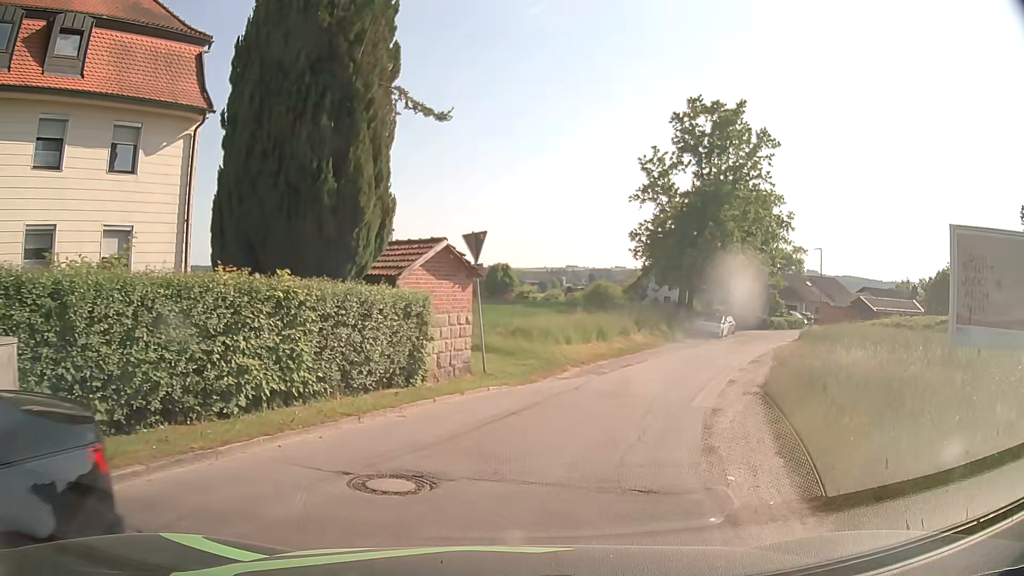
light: Day
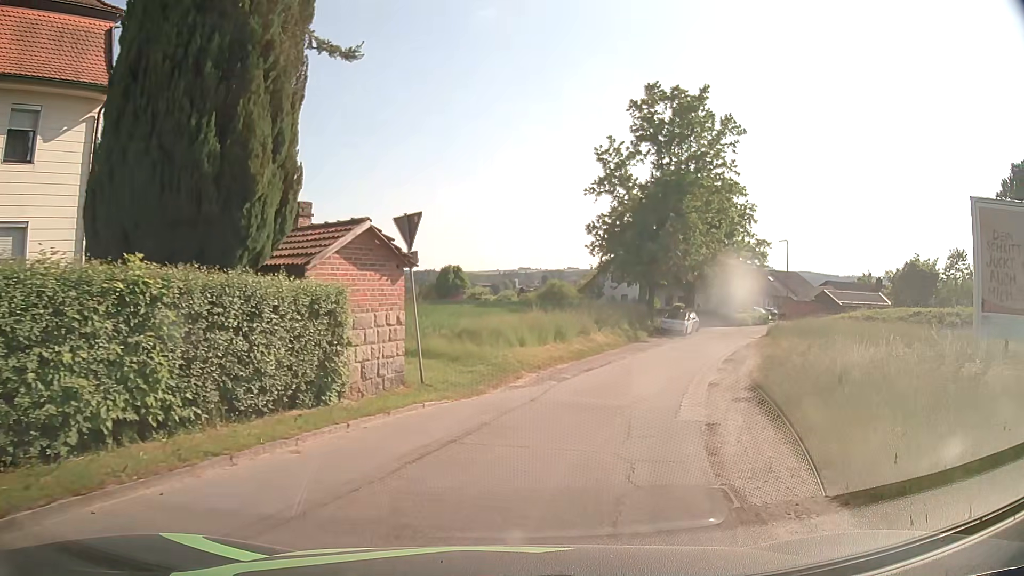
(+0.2, +2.9) m; +5°
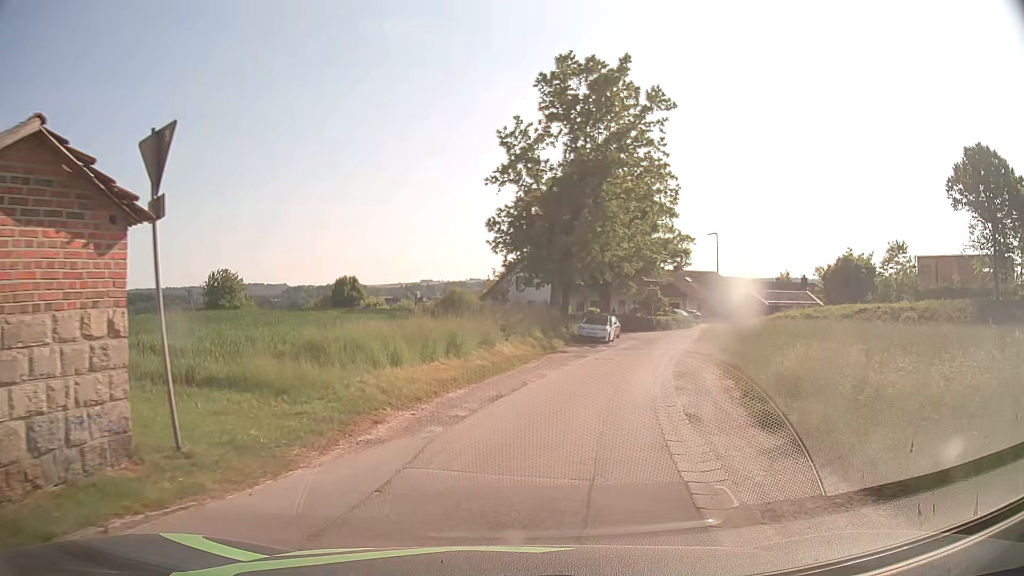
(+0.5, +6.9) m; +9°
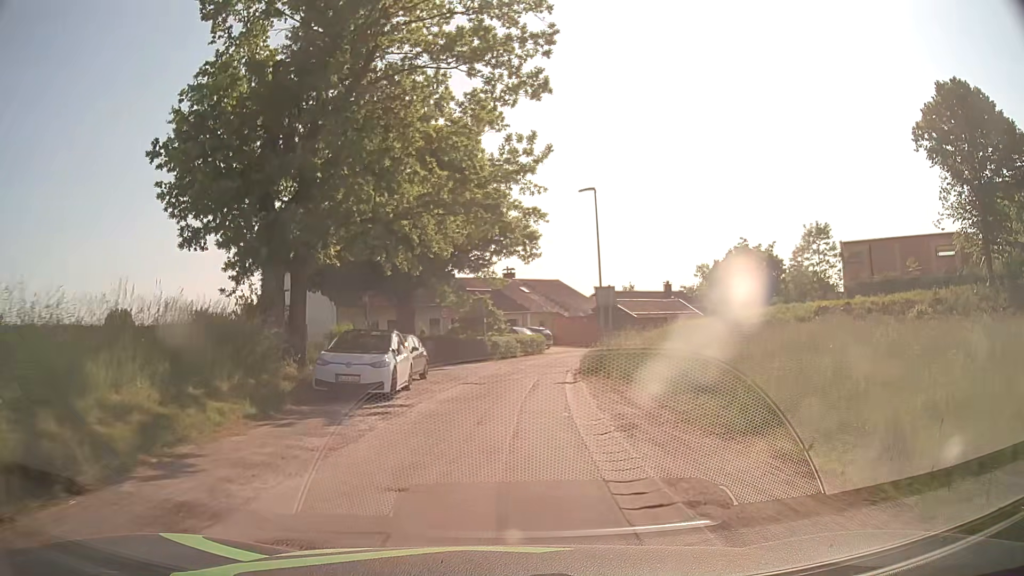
(+3.4, +22.5) m; +15°
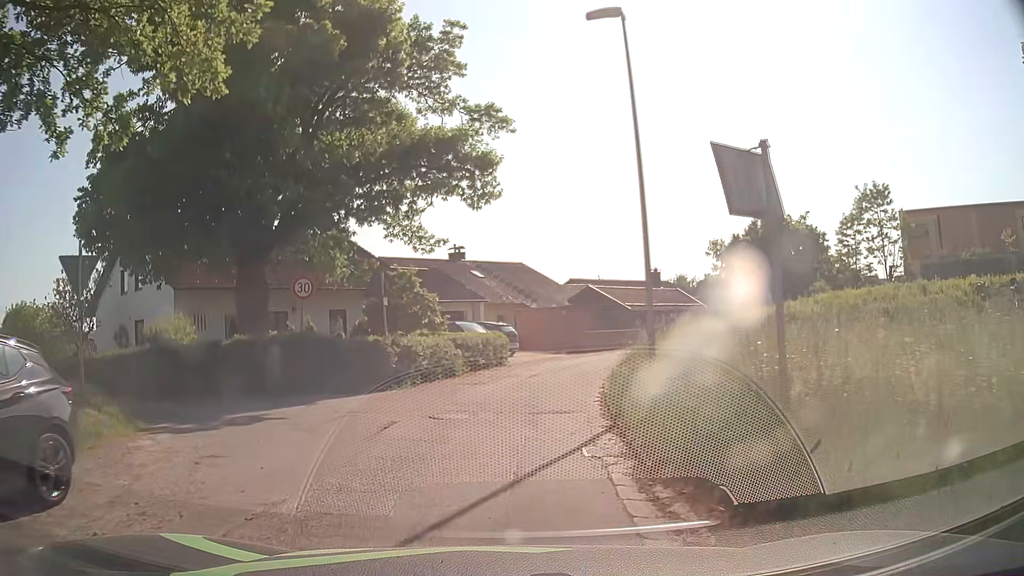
(+0.6, +17.2) m; +3°
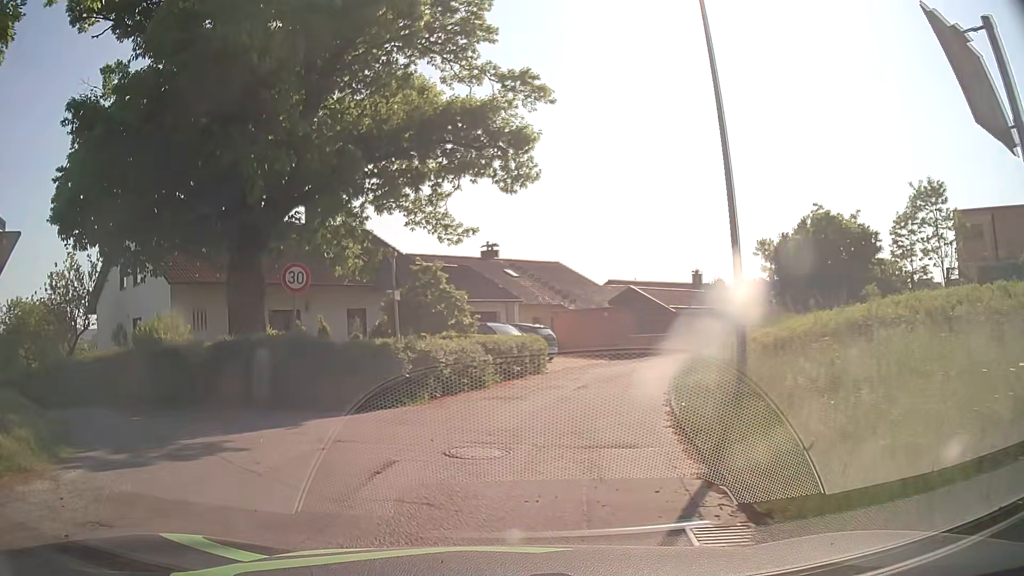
(0.0, +3.1) m; -2°
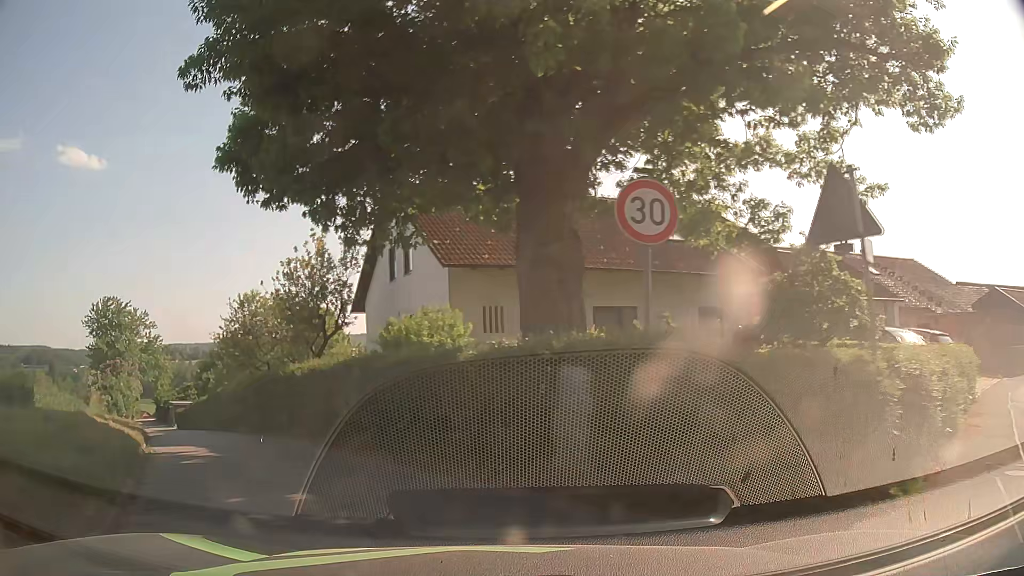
(-1.5, +7.0) m; -28°
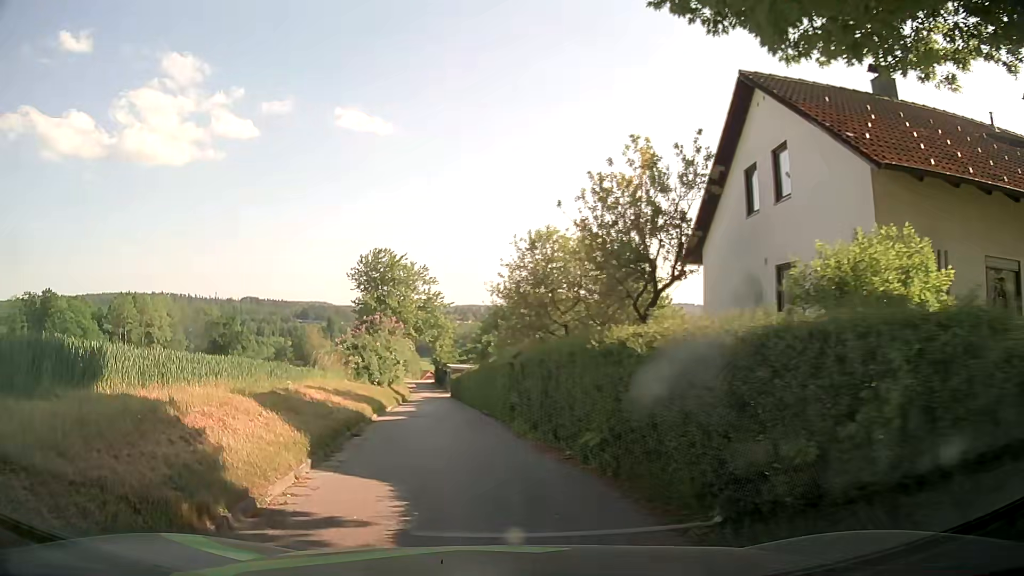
(-2.0, +7.8) m; -26°
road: unclassified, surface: asphalt
(-1, +10) (-2, +20) (-3, +30) (-4, +40) (-5, +50) (-6, +60) (-7, +70) (-9, +79) (-10, +89) (-11, +99) m
